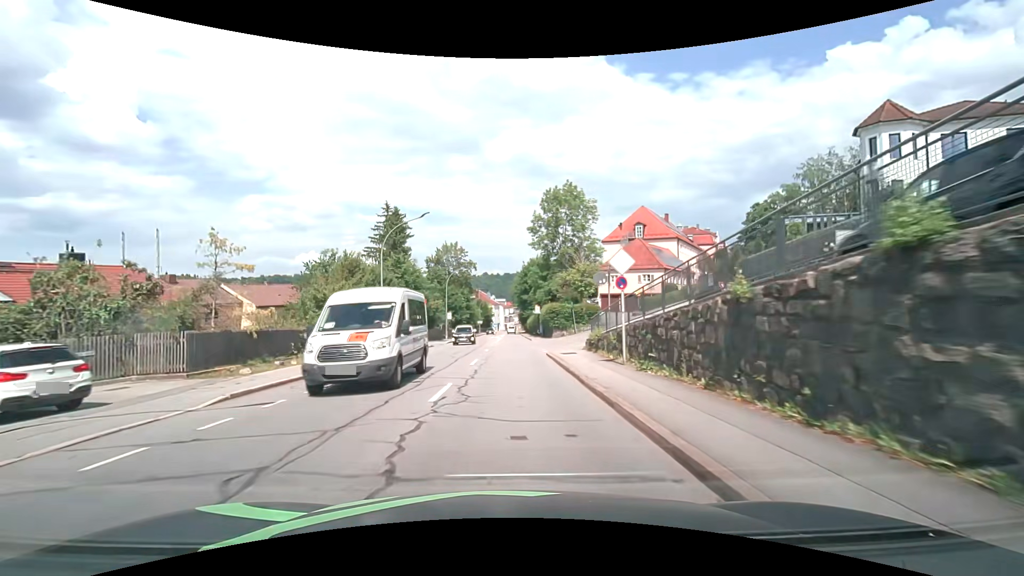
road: tertiary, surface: asphalt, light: Day
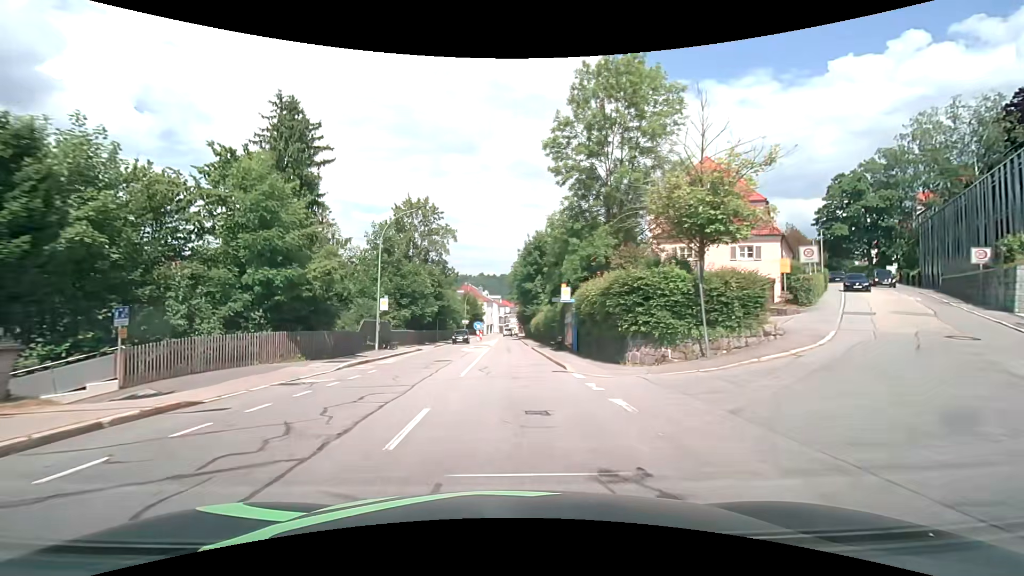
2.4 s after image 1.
(+0.3, +30.6) m; 0°
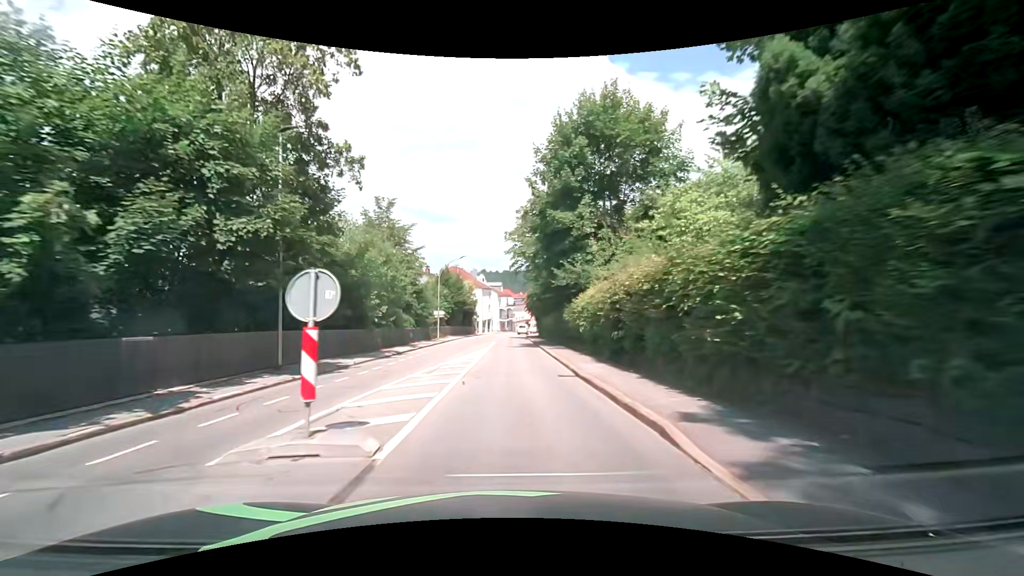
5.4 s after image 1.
(+0.3, +38.2) m; 0°
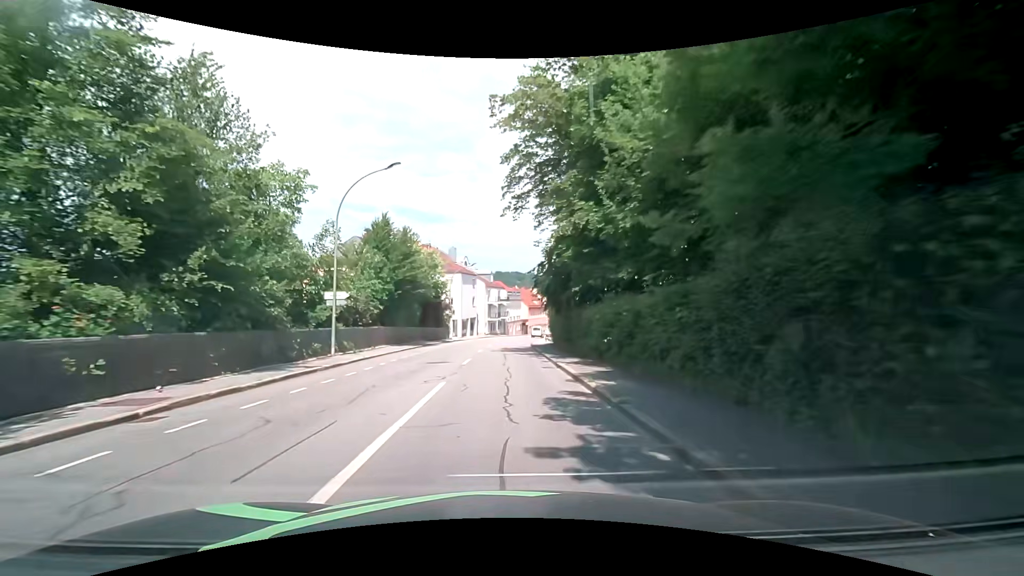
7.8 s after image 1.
(+0.2, +30.5) m; 0°
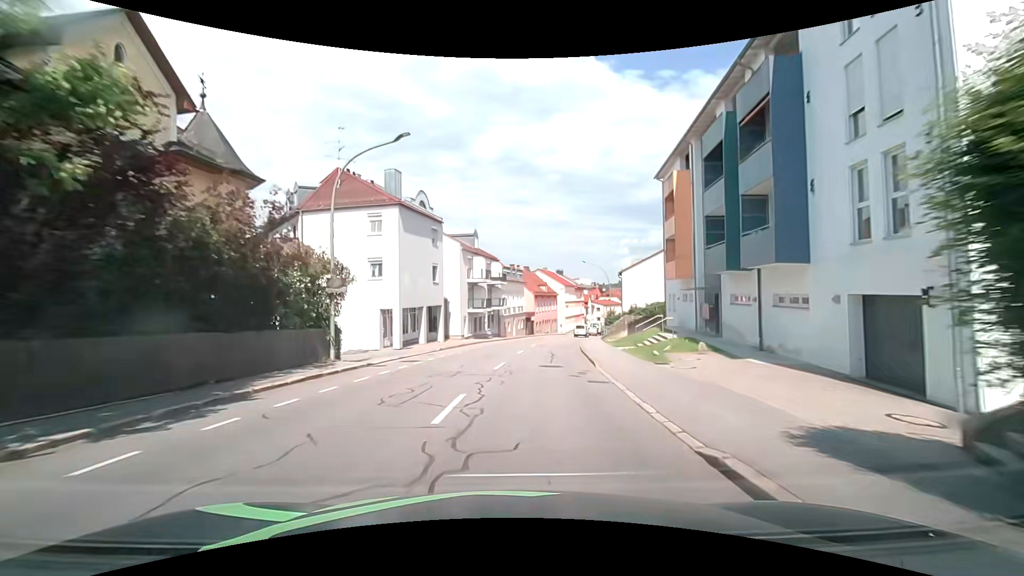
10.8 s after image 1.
(+0.4, +38.1) m; +1°
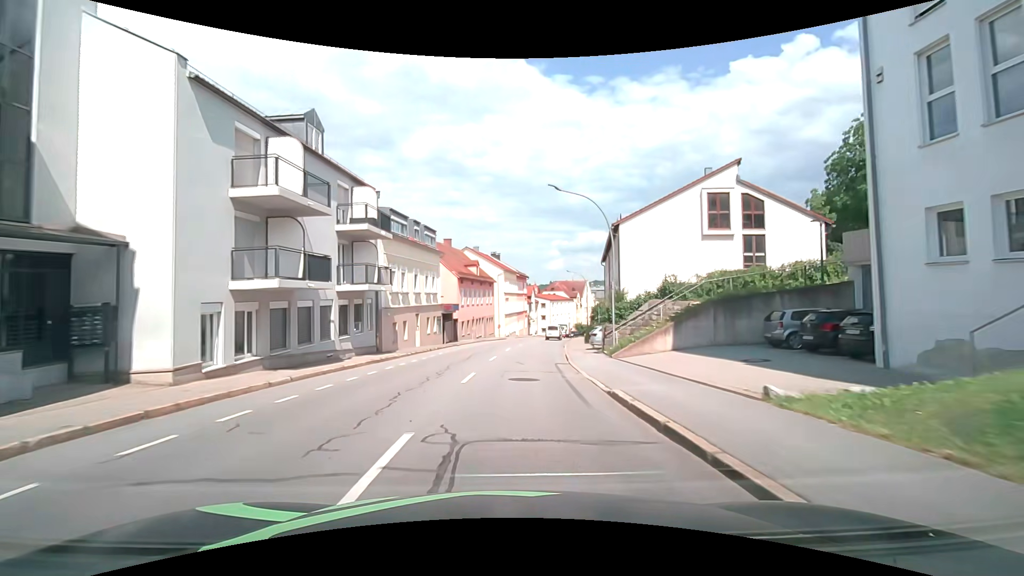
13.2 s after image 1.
(+2.4, +30.3) m; +8°
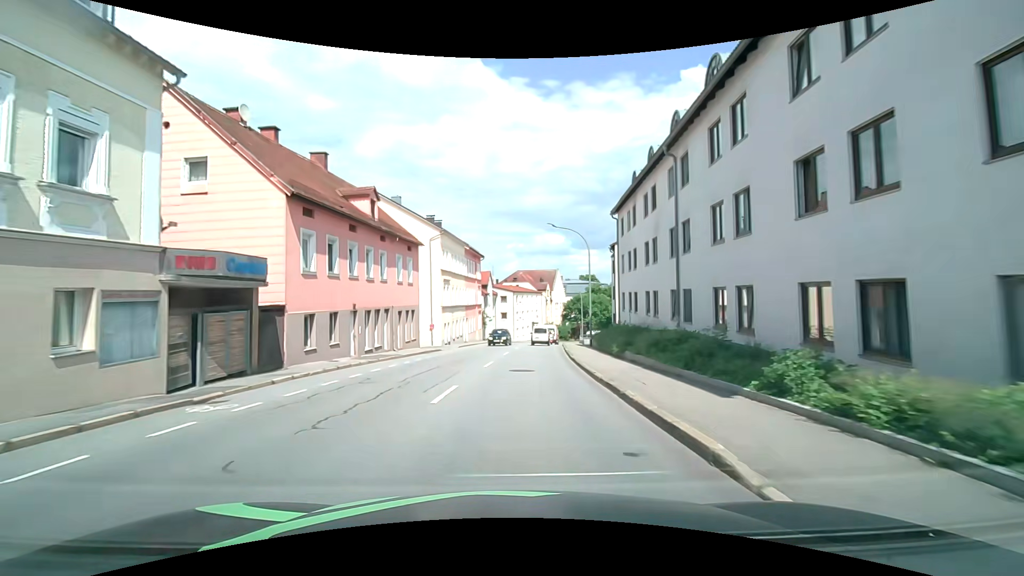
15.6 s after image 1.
(+1.1, +30.3) m; +5°
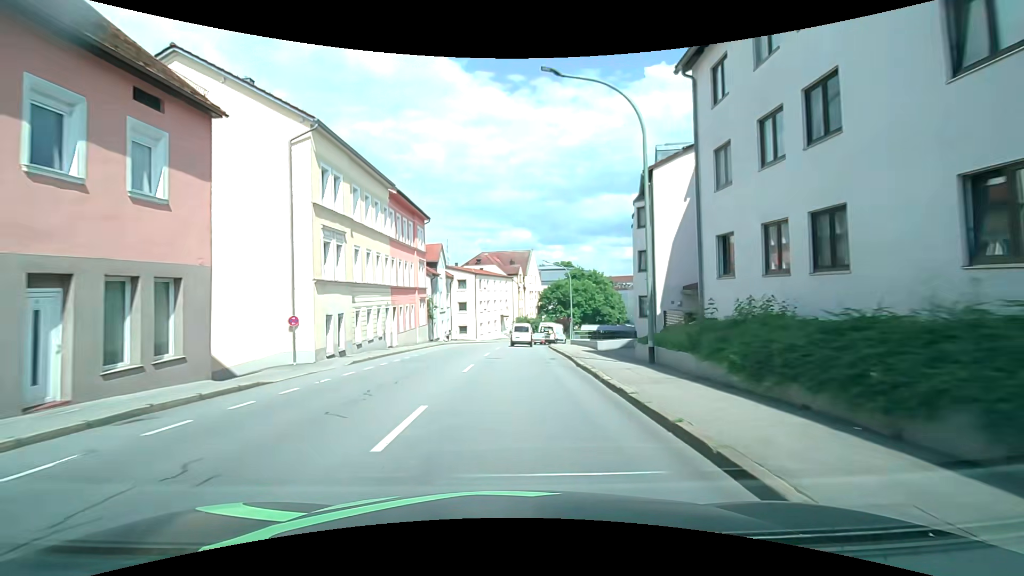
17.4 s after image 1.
(+0.7, +21.6) m; +4°
